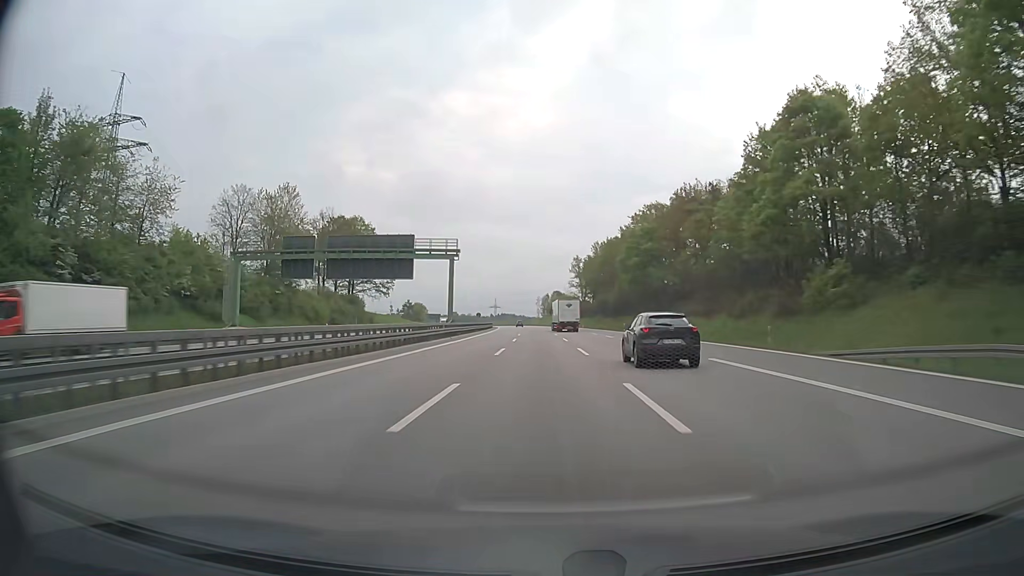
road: motorway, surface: asphalt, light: Day
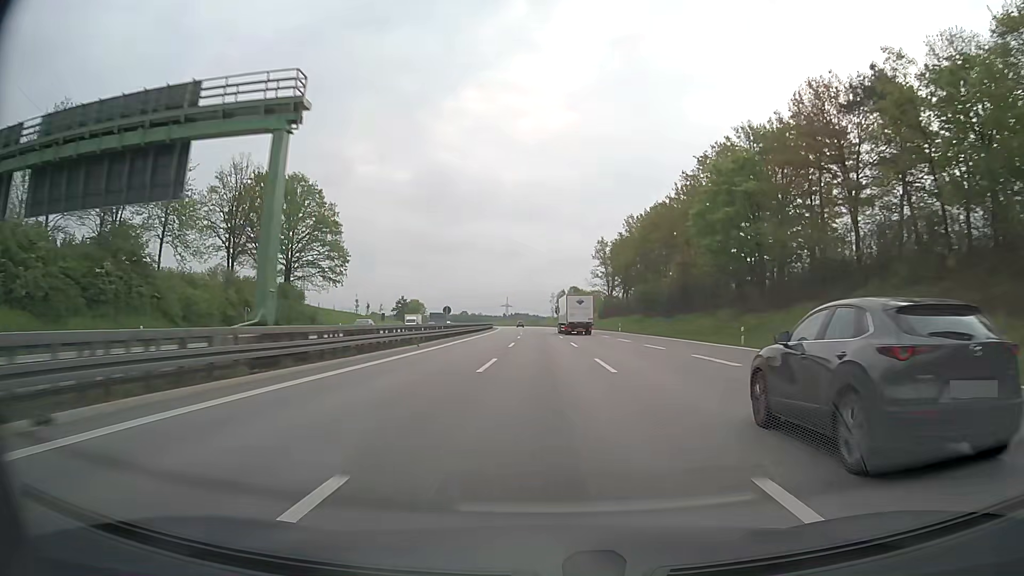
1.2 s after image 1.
(-0.4, +44.6) m; -1°
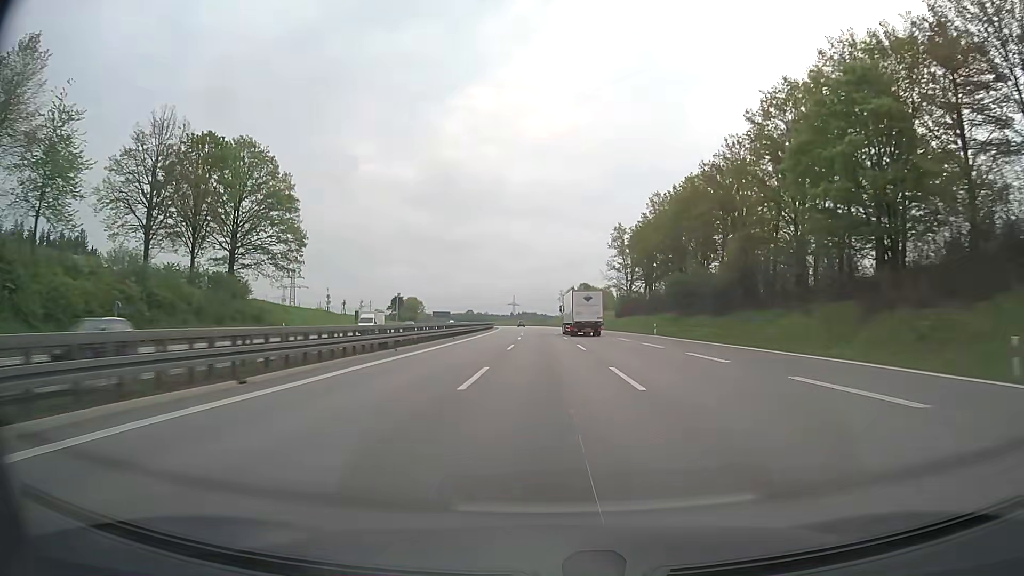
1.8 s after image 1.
(-0.1, +22.5) m; -1°
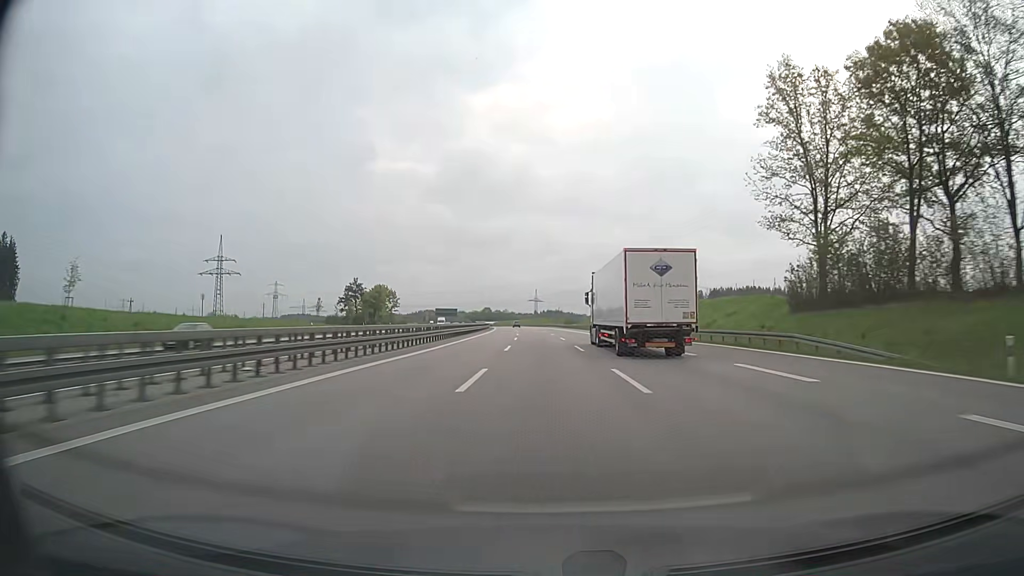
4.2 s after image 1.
(-1.5, +90.7) m; -2°
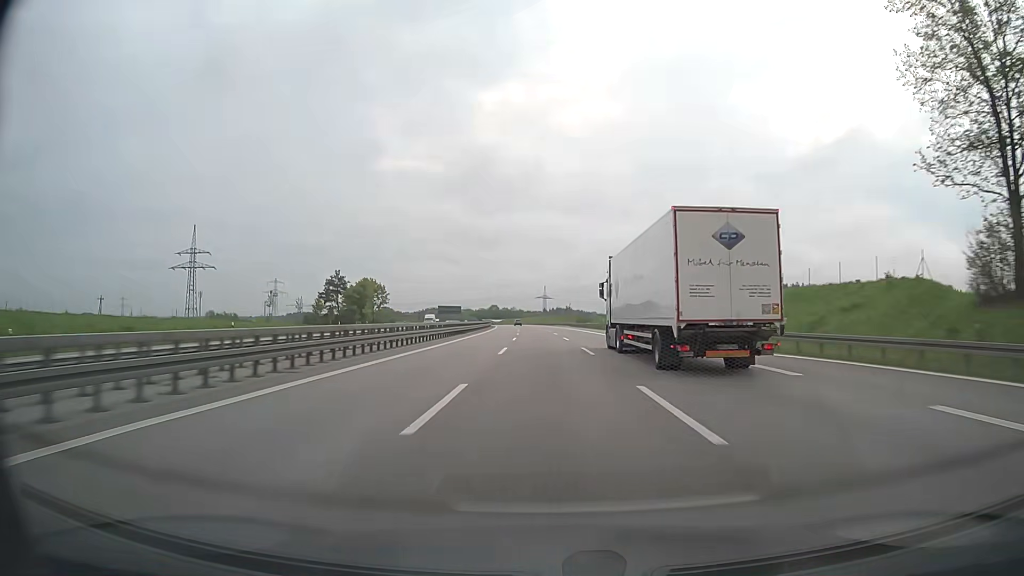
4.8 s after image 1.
(-0.2, +22.9) m; -1°
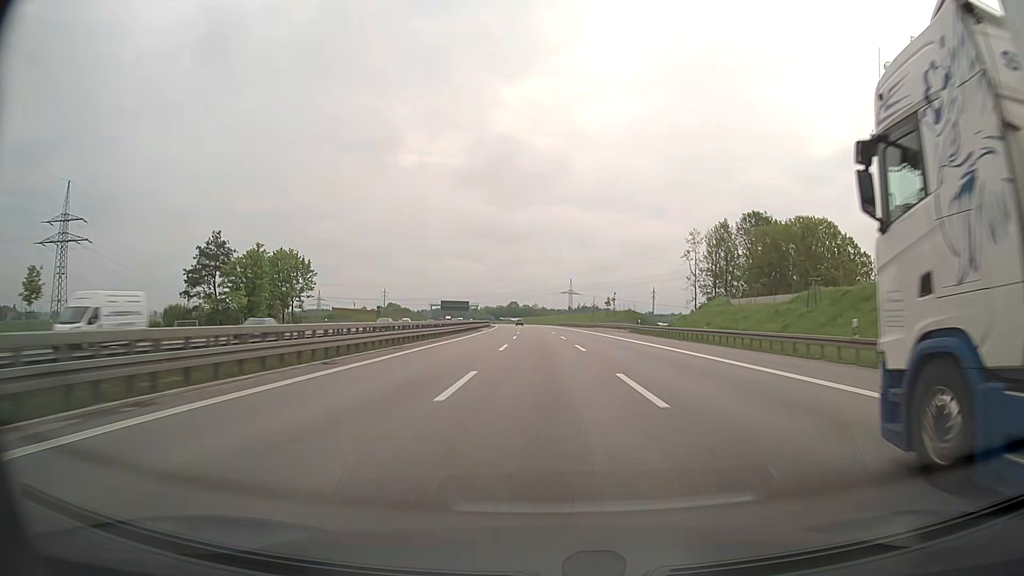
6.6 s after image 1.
(-1.2, +69.0) m; -2°
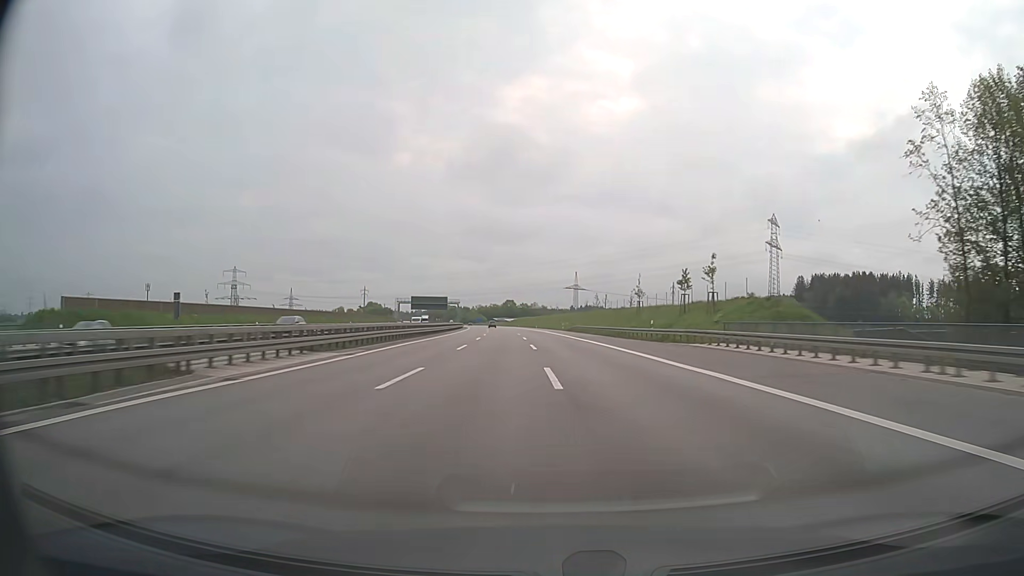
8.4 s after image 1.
(-0.2, +70.1) m; 0°
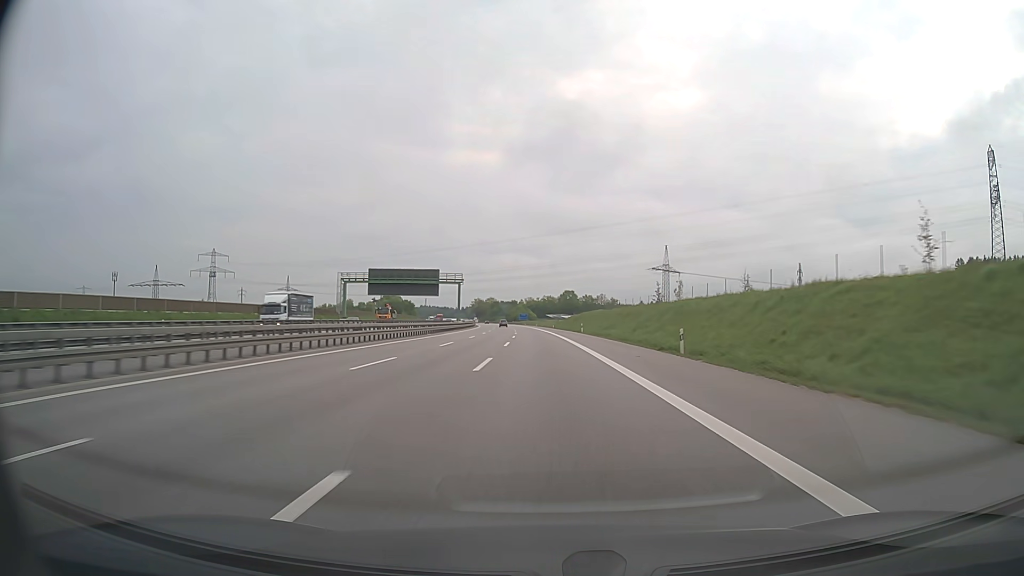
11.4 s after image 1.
(-5.1, +121.4) m; -5°
(0, +10) (0, +20) (0, +30) (0, +40) (-1, +50) (-1, +60) (-1, +70) (-1, +80) (-2, +90) (-2, +100) m
